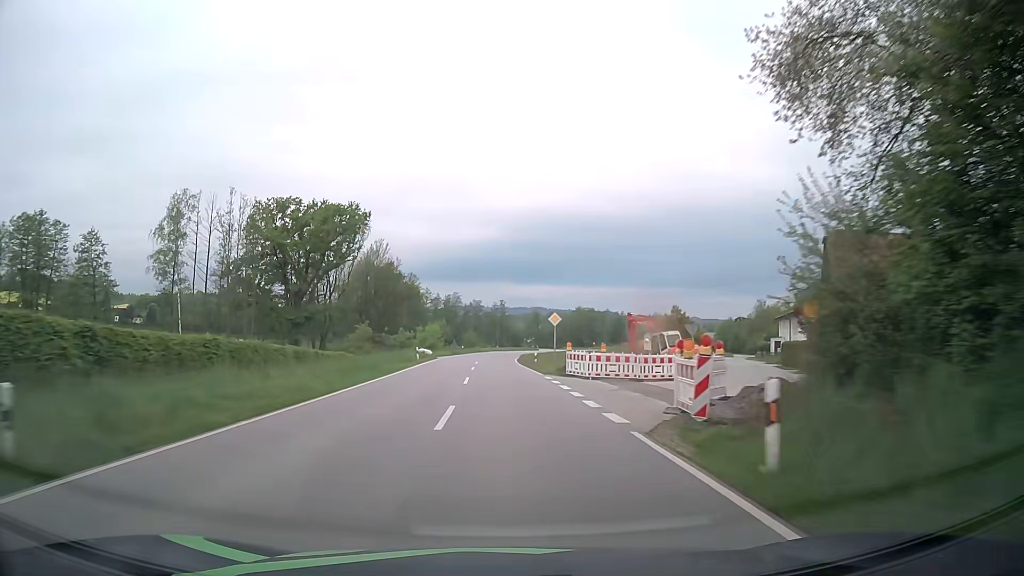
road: secondary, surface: asphalt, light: Day
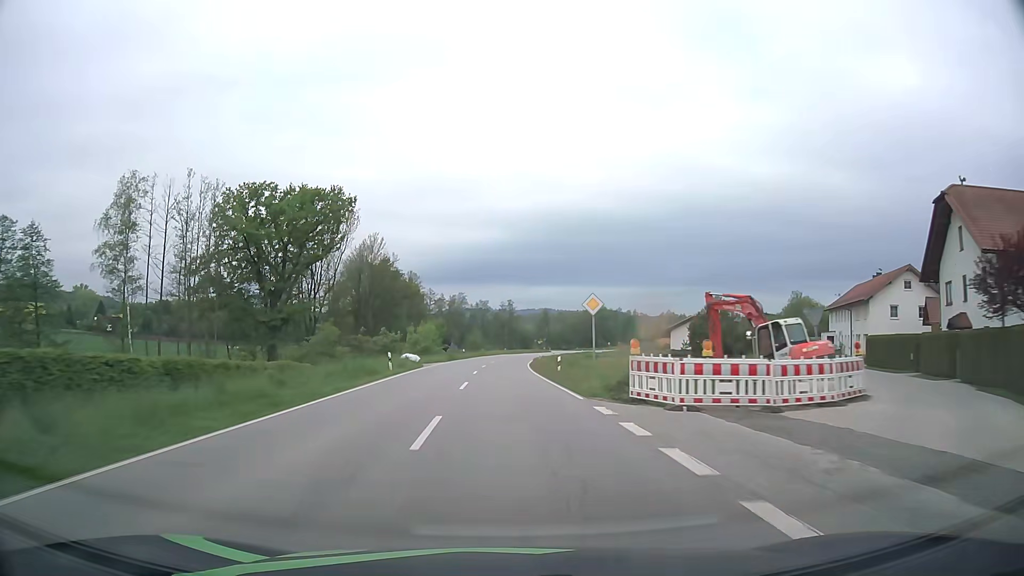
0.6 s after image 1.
(0.0, +14.0) m; 0°
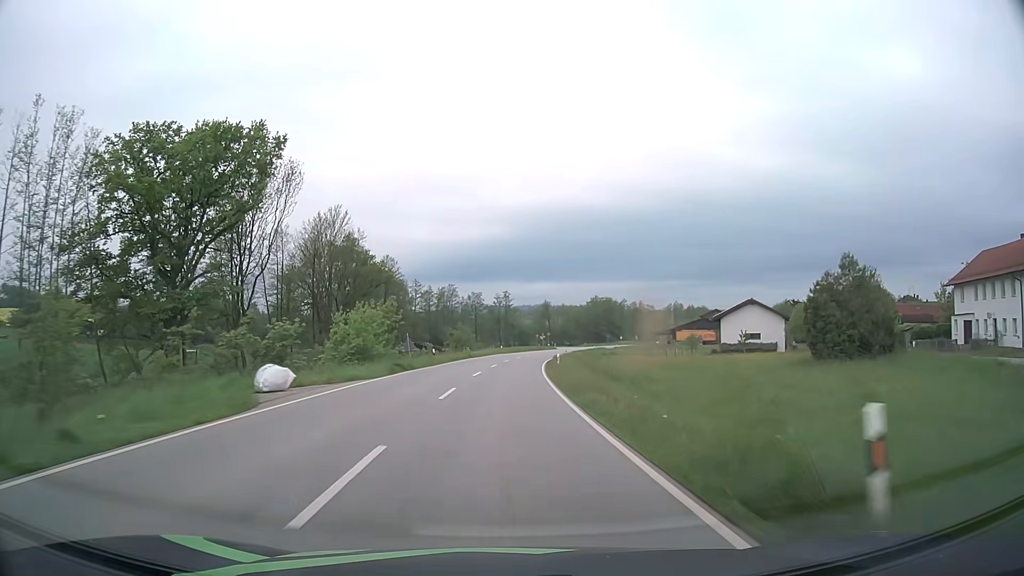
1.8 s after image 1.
(-0.1, +28.1) m; 0°
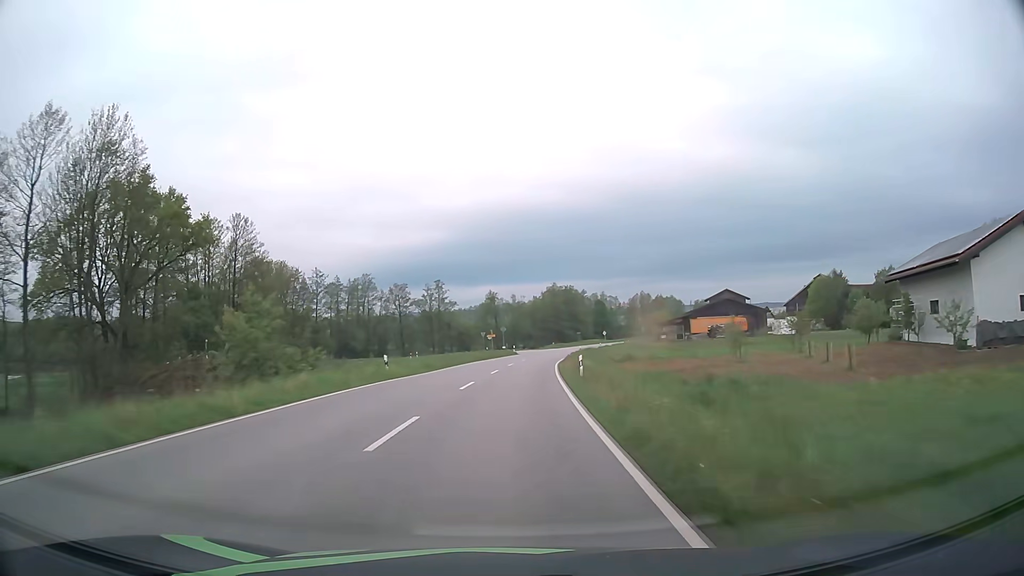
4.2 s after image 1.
(+1.8, +56.3) m; +5°
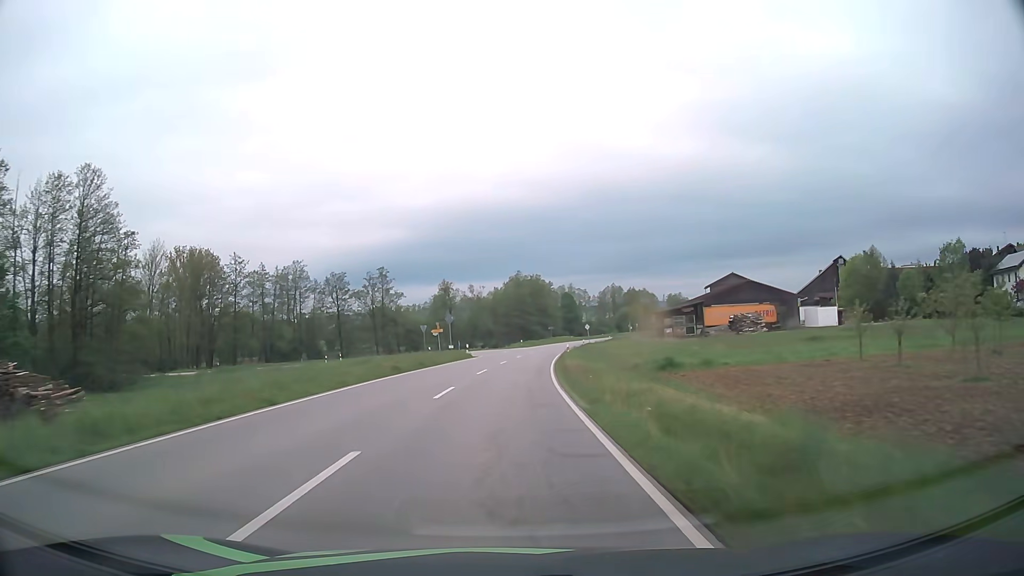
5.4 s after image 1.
(+0.9, +28.2) m; +3°
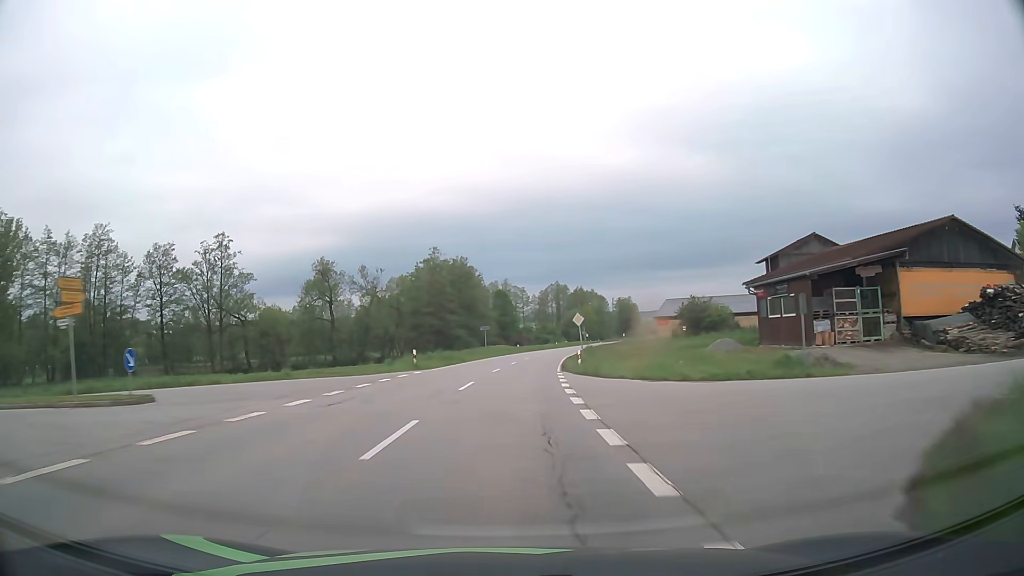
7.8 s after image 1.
(+2.9, +56.5) m; +6°
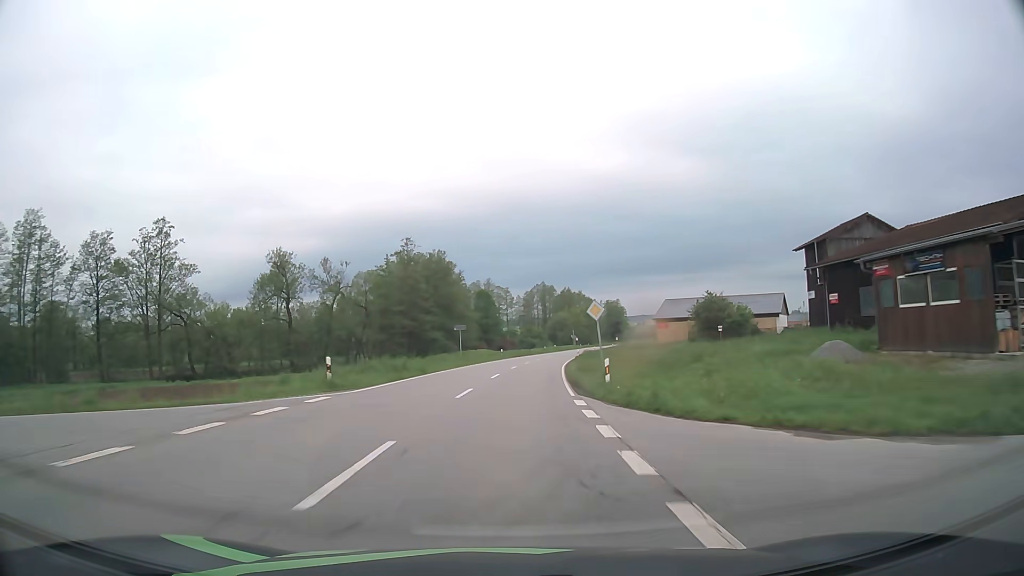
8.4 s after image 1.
(+0.2, +14.1) m; +1°
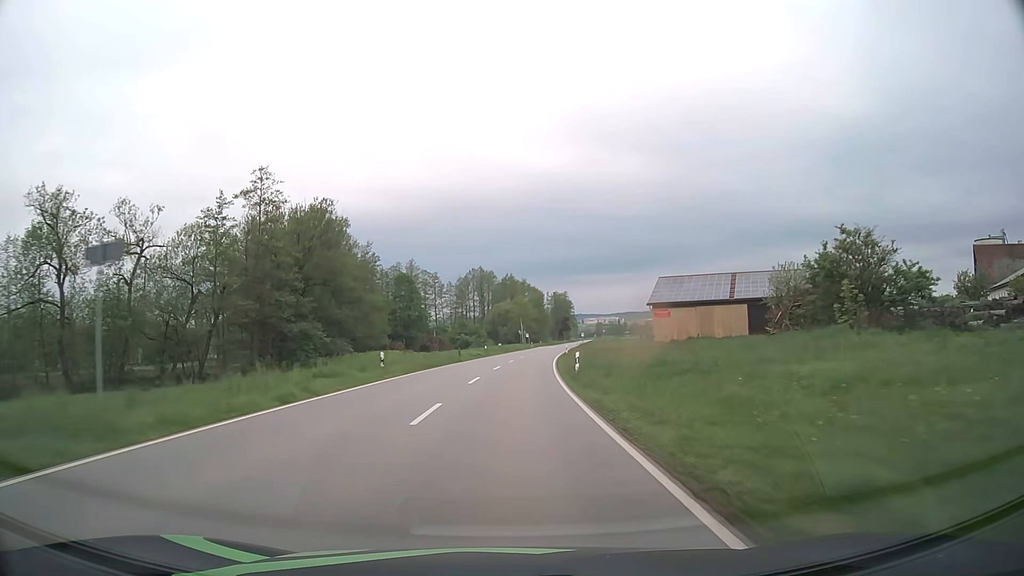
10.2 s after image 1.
(+1.9, +42.2) m; +5°
(0, +10) (0, +20) (+1, +30) (+1, +40) (+2, +50) (+3, +60) (+4, +70) (+5, +80) (+6, +90) (+7, +100) m
